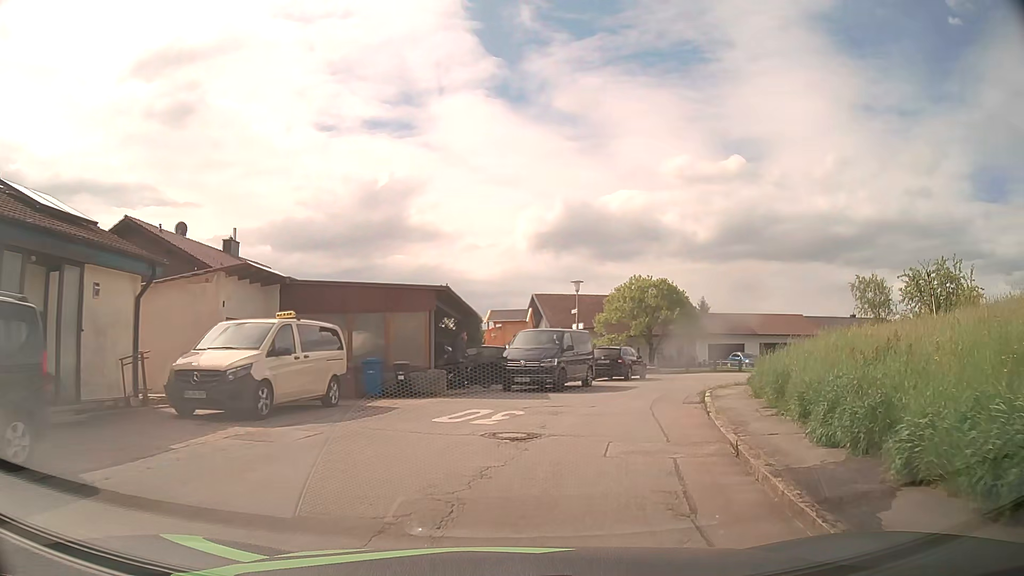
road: residential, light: Day
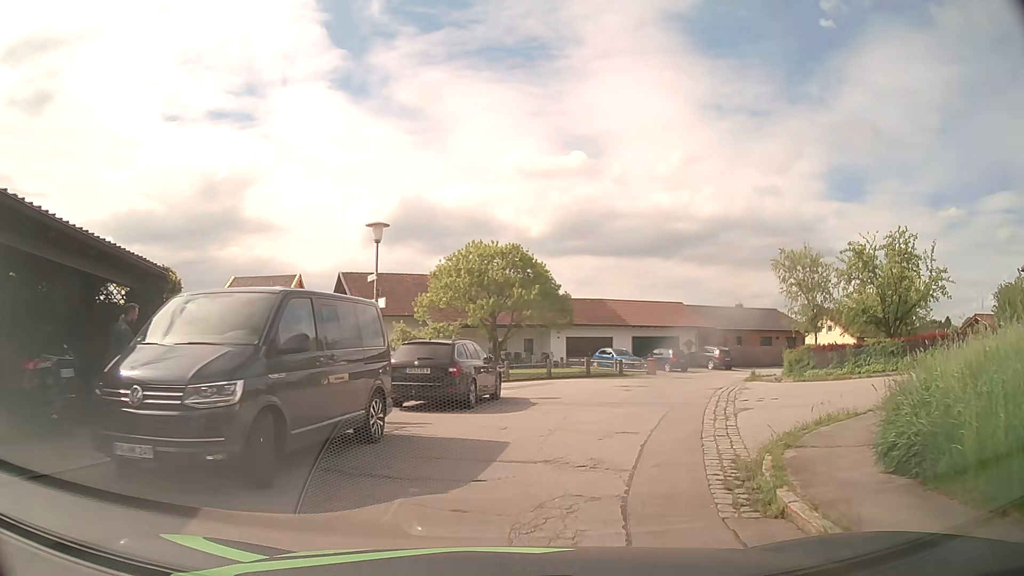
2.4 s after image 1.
(+2.1, +13.9) m; +16°
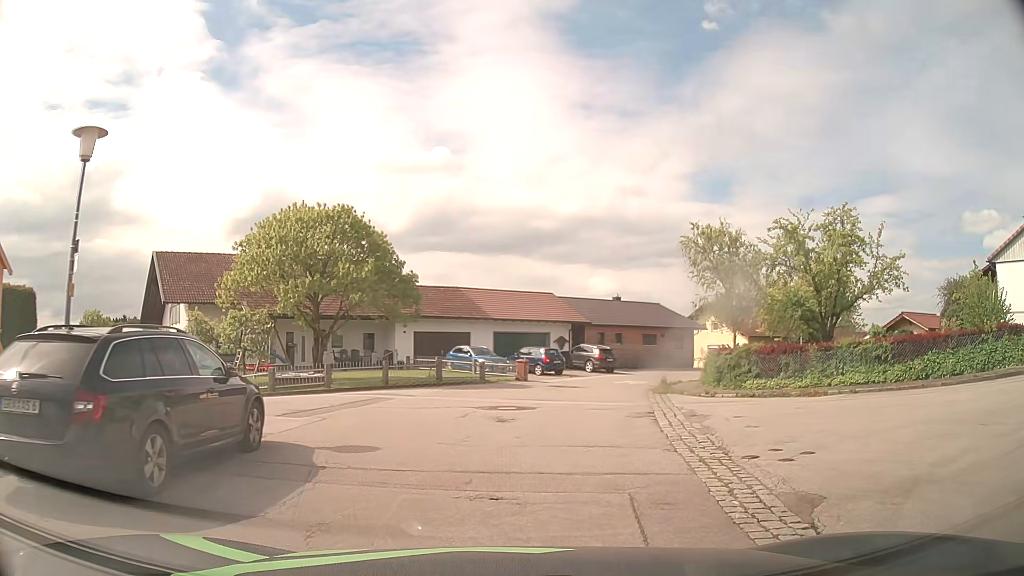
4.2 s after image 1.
(+0.6, +8.1) m; +11°
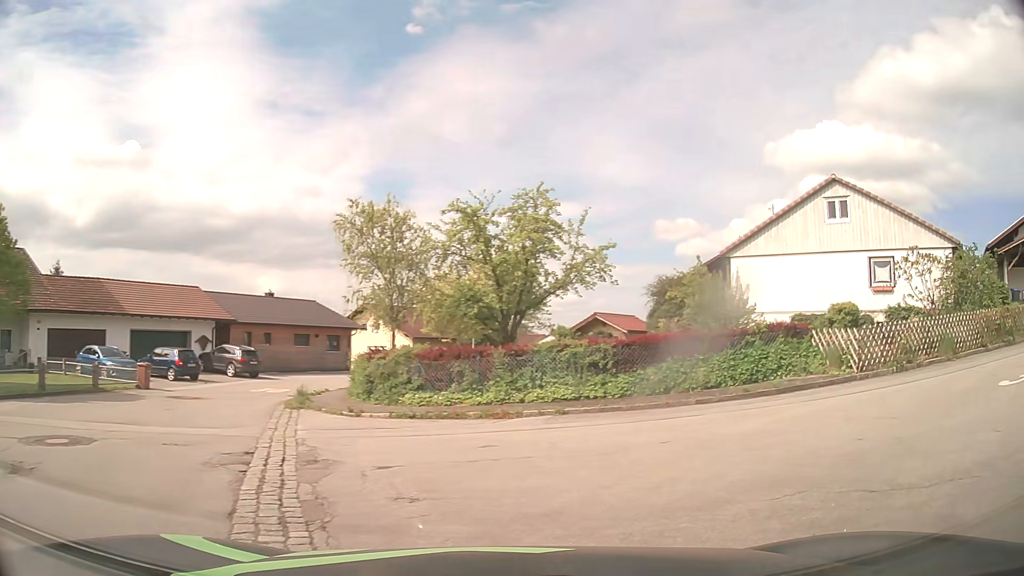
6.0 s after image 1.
(+1.0, +5.0) m; +28°
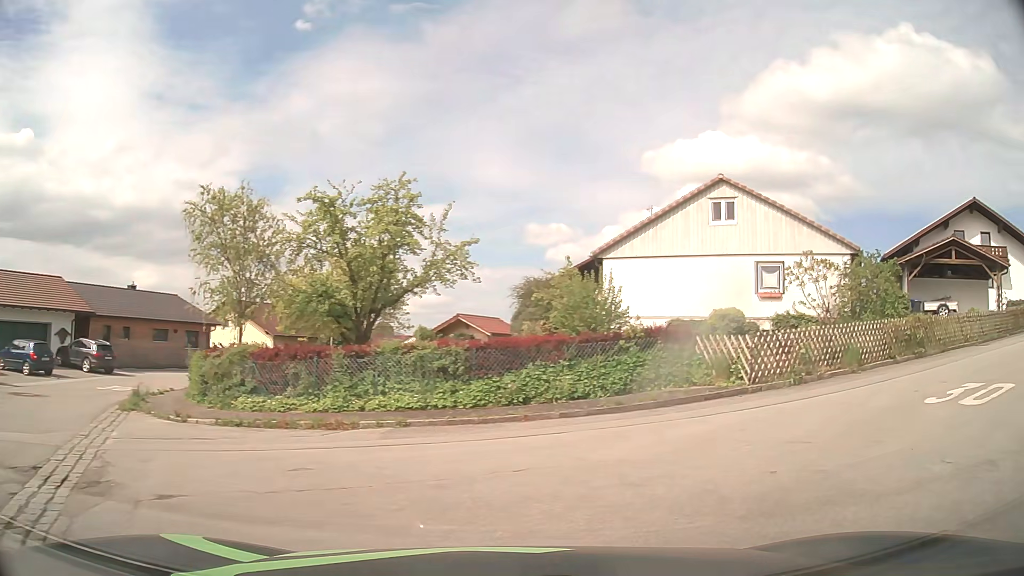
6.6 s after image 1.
(+0.1, +1.8) m; +10°
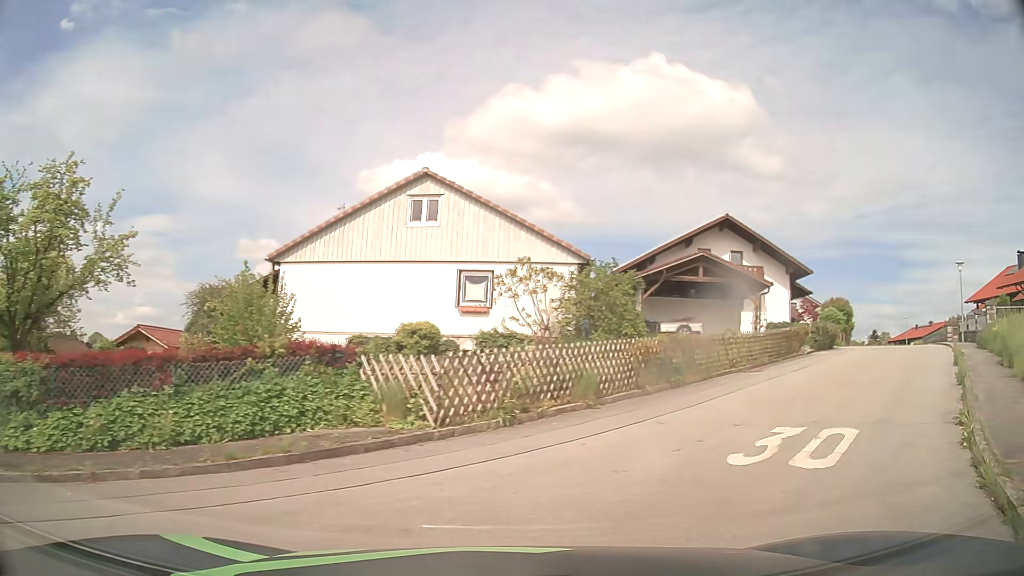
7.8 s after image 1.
(+0.9, +4.2) m; +23°
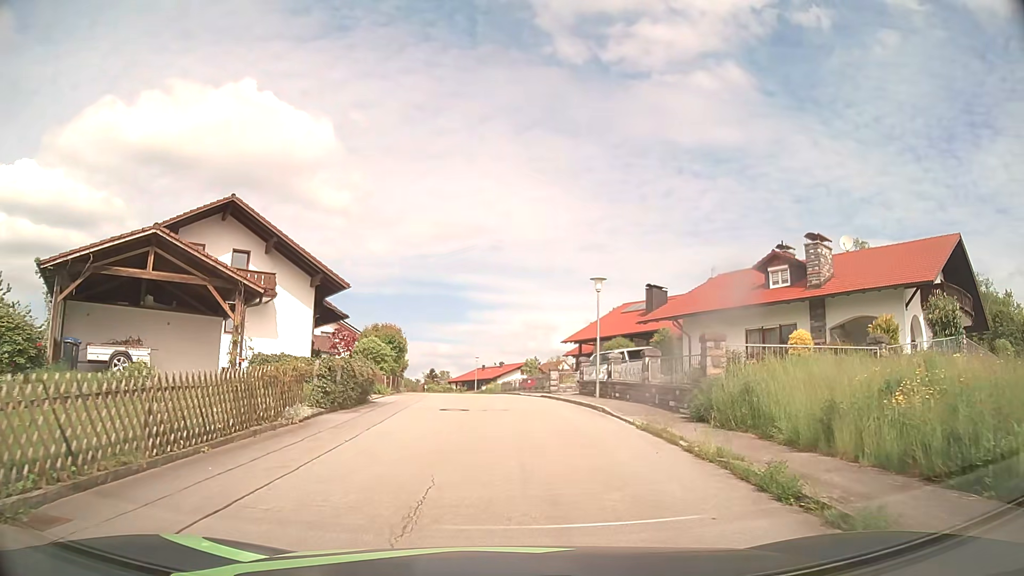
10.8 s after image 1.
(+6.7, +12.7) m; +41°
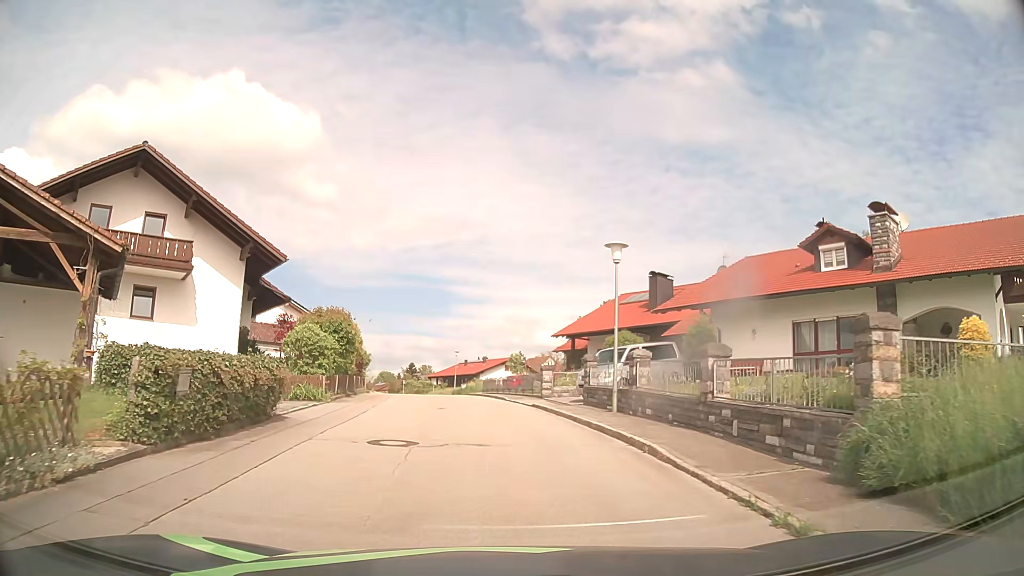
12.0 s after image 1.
(+0.2, +7.5) m; +2°
(0, +10) (-1, +20) (-2, +30) (-3, +40) (-4, +50) (-6, +60) (-8, +69) (-10, +79) (-12, +89) (-16, +98) m
